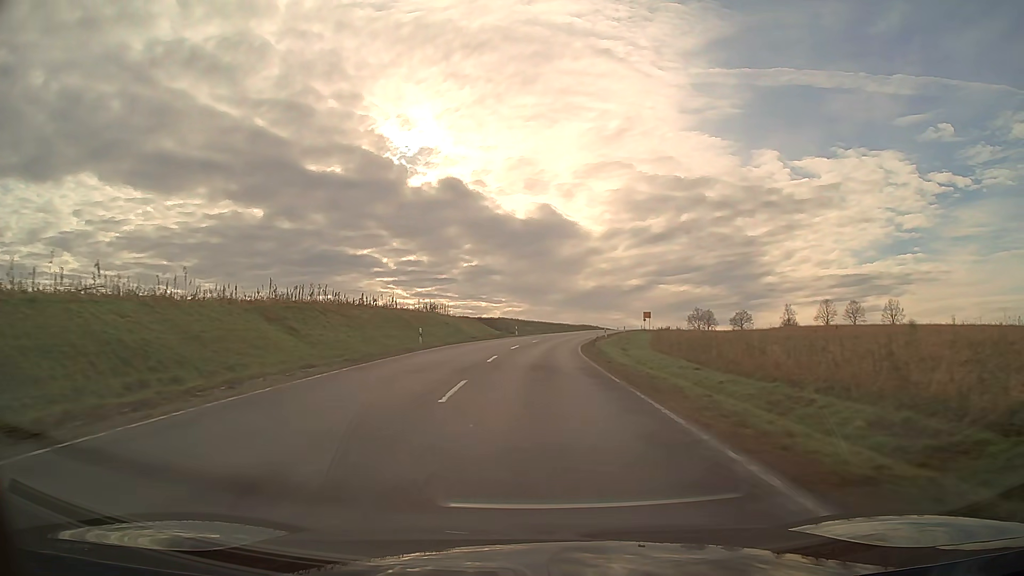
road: secondary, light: Day
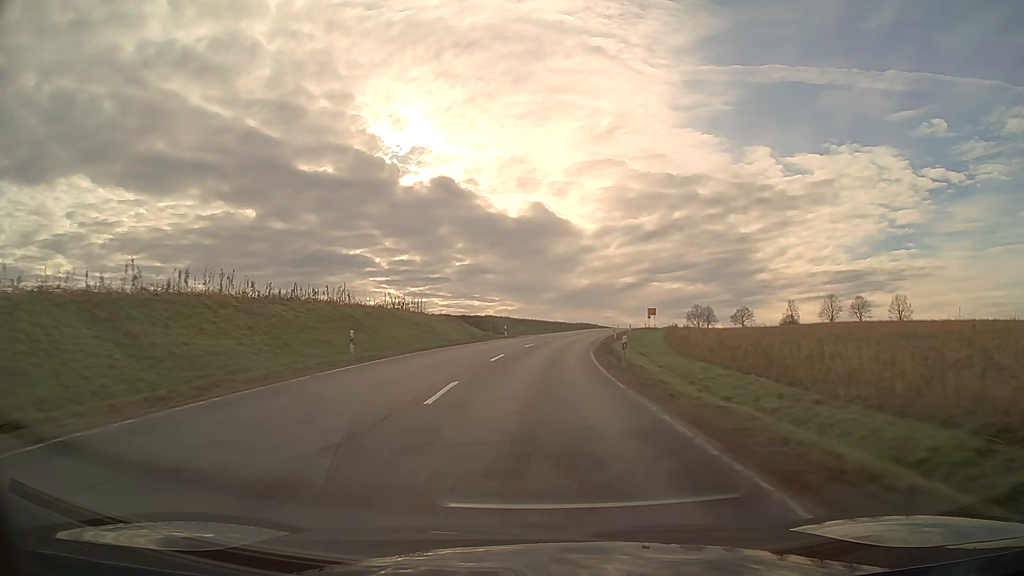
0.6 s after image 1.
(+0.1, +12.6) m; +1°
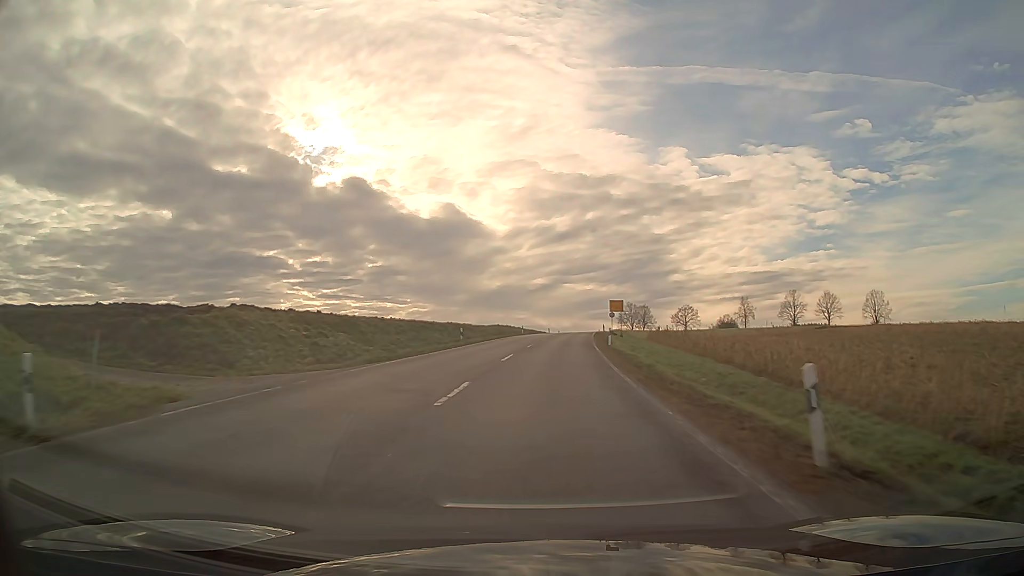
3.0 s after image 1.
(+3.2, +49.8) m; +7°
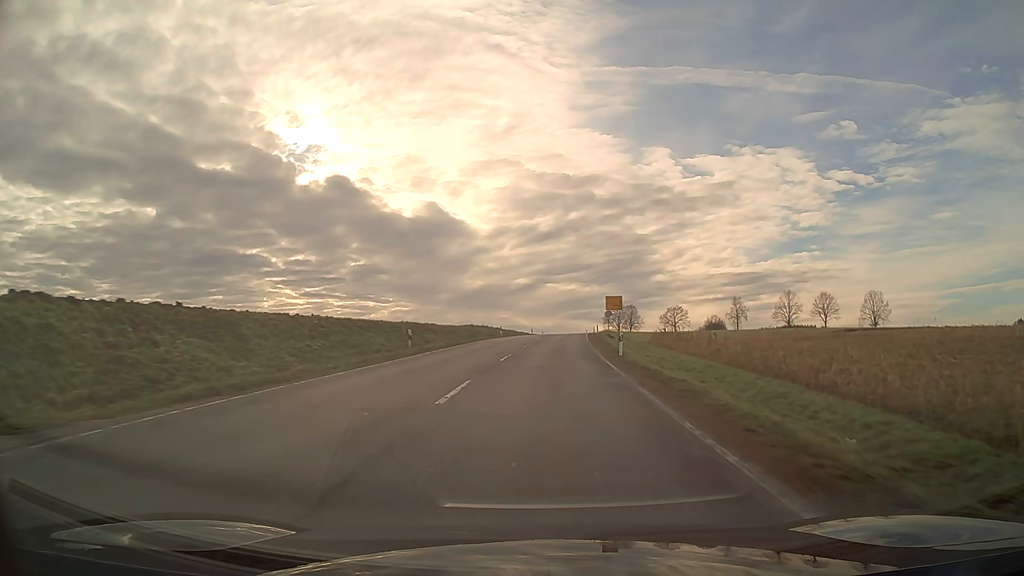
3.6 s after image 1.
(+0.2, +12.3) m; +1°
